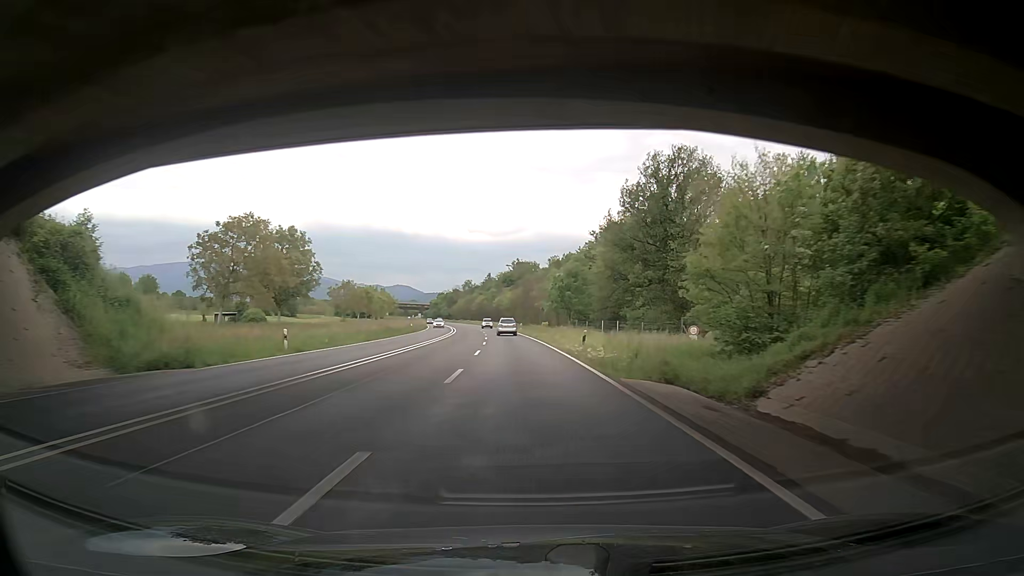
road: trunk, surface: asphalt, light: Day
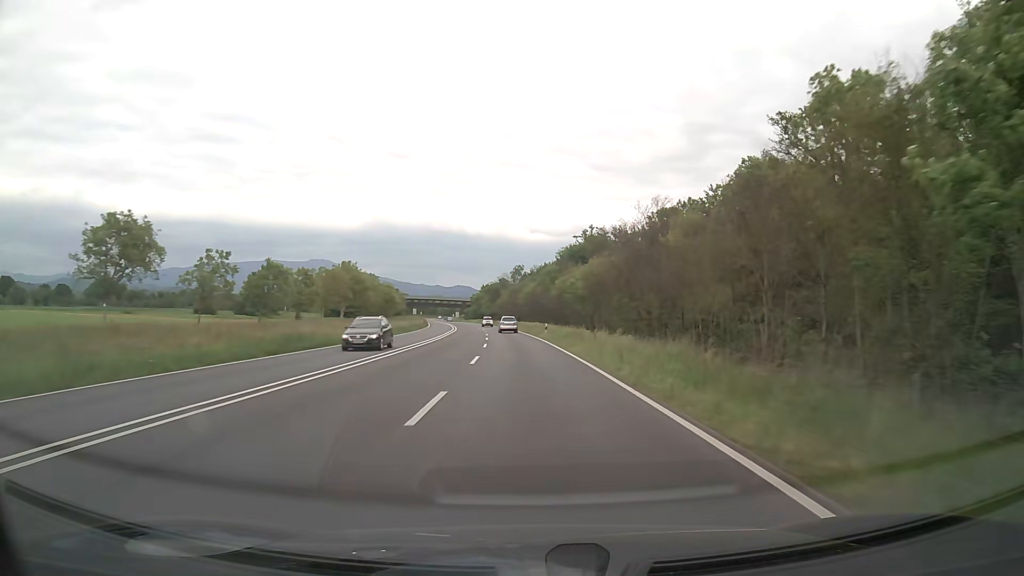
(-3.6, +78.2) m; -5°
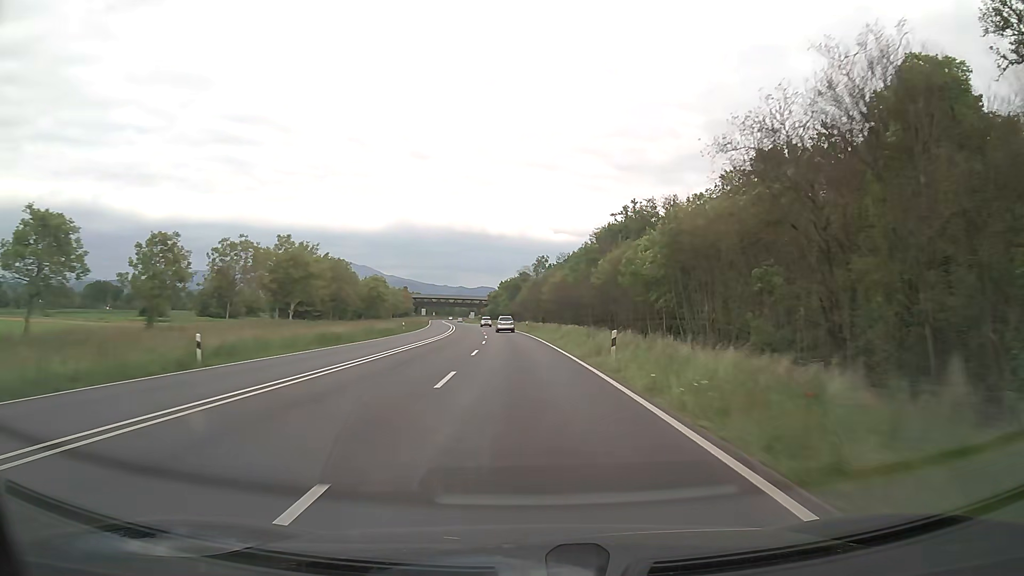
(-0.5, +31.3) m; -2°
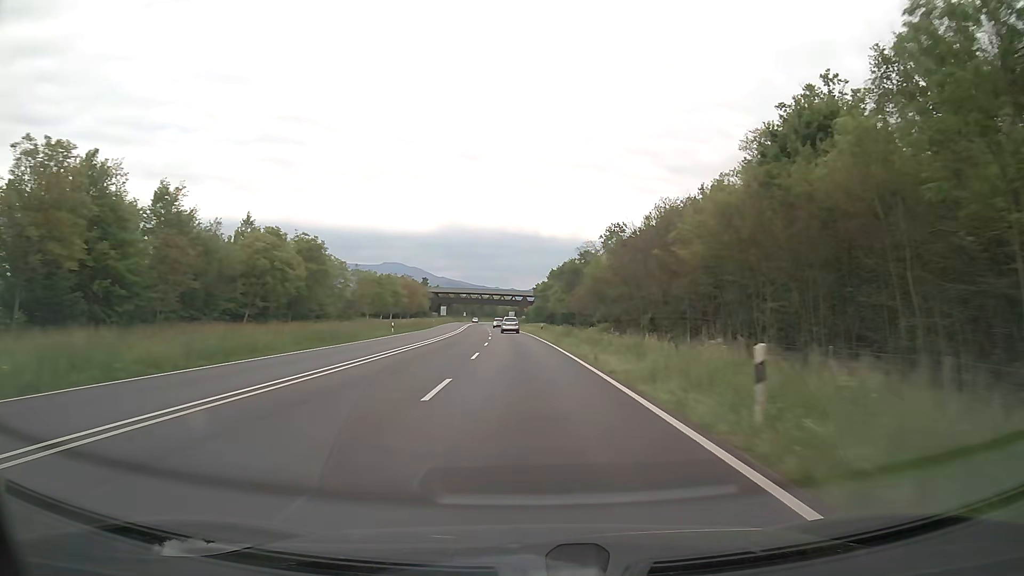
(-2.7, +62.3) m; -5°
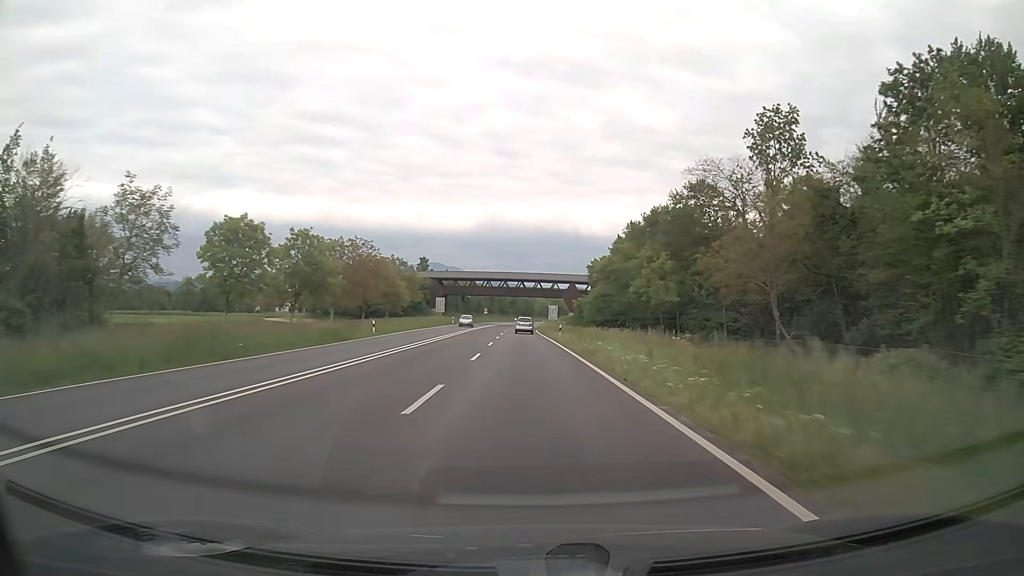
(-1.9, +61.7) m; -3°
(0, +10) (0, +20) (0, +30) (0, +40) (-1, +50) (-1, +60) (-1, +70) (-1, +80) (-1, +90) (-1, +100) m
